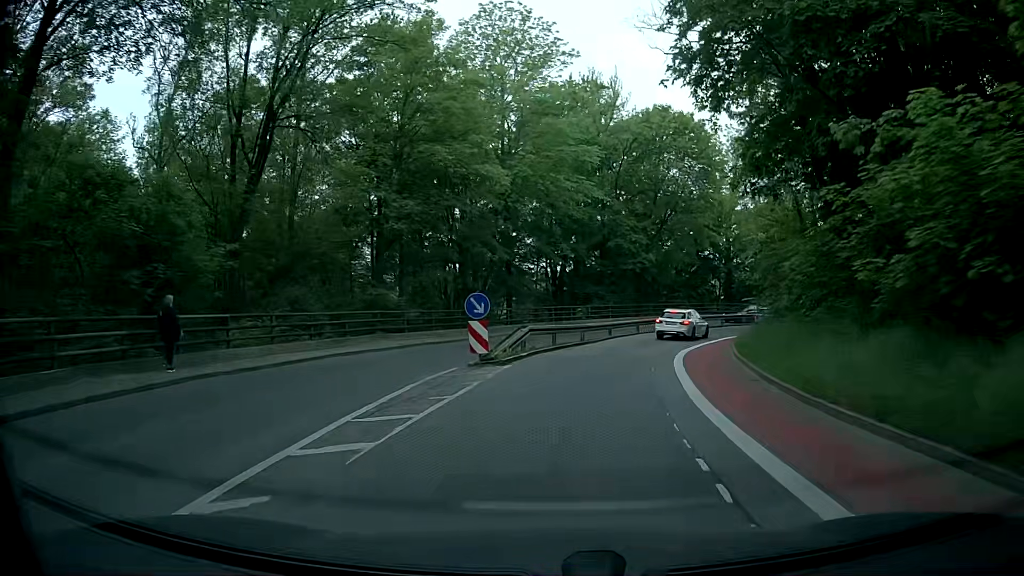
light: Day
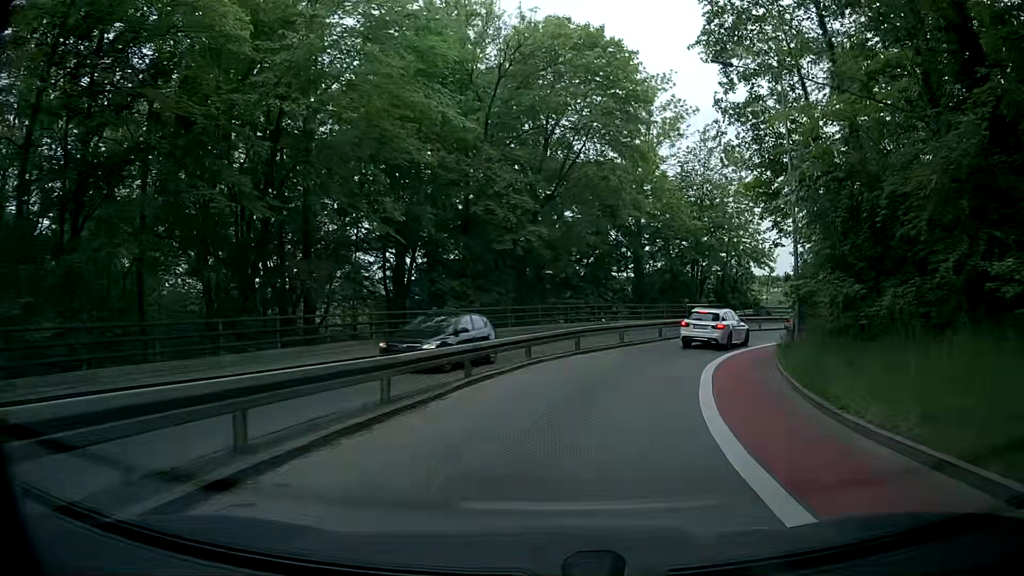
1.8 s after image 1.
(+1.7, +18.3) m; +11°
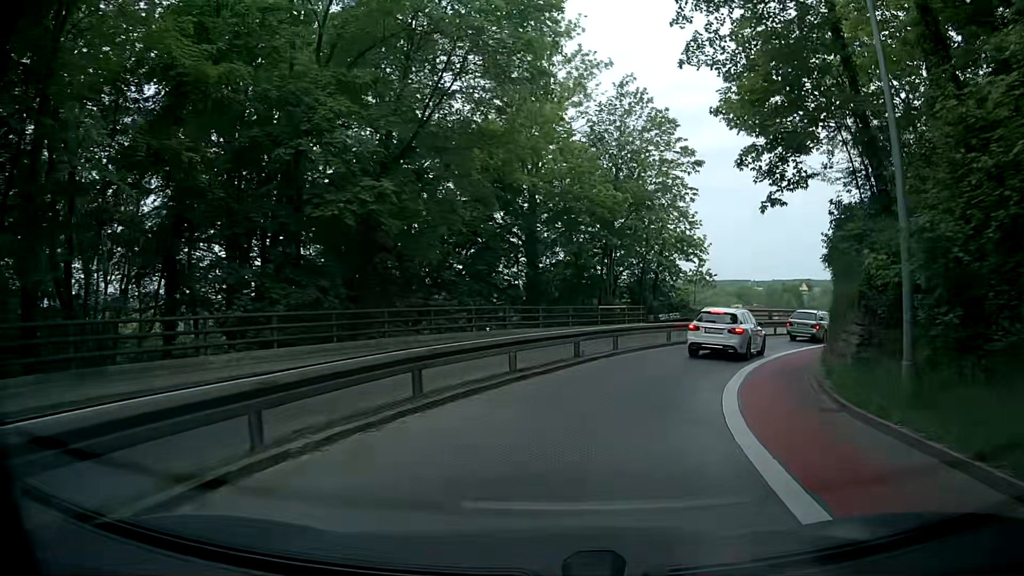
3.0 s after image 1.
(+0.8, +11.5) m; +8°
